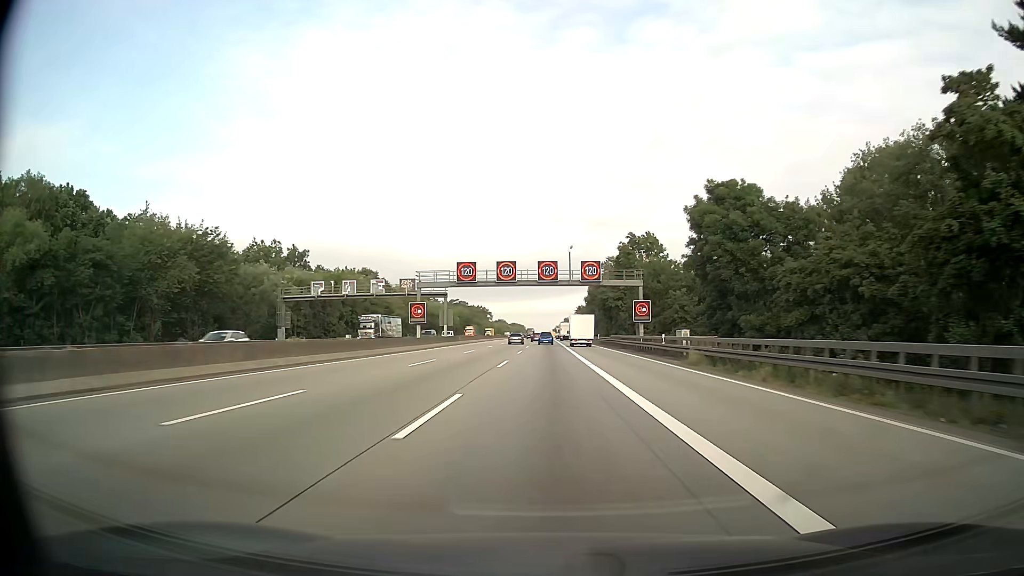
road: motorway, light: Day
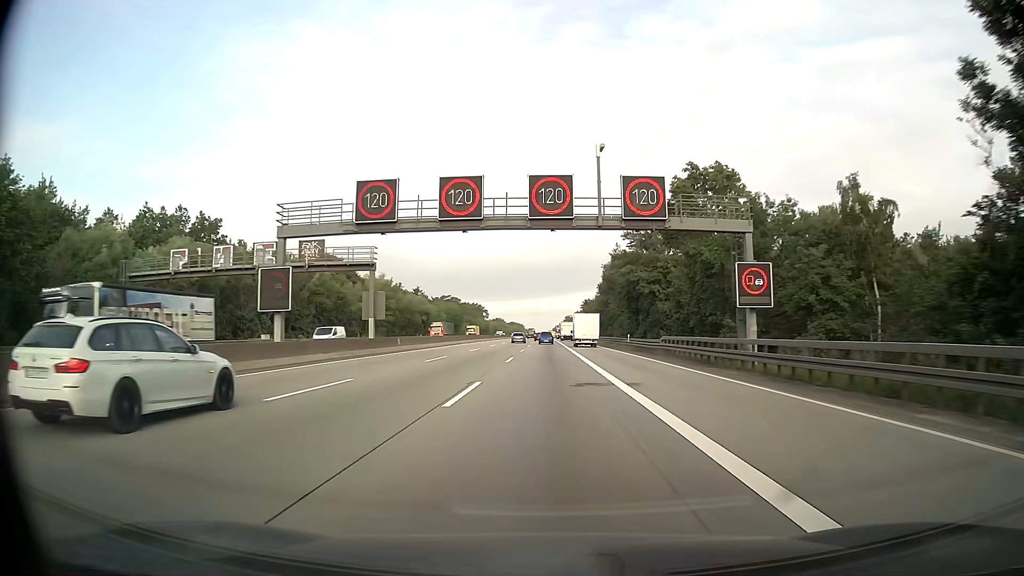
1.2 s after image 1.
(0.0, +32.4) m; 0°
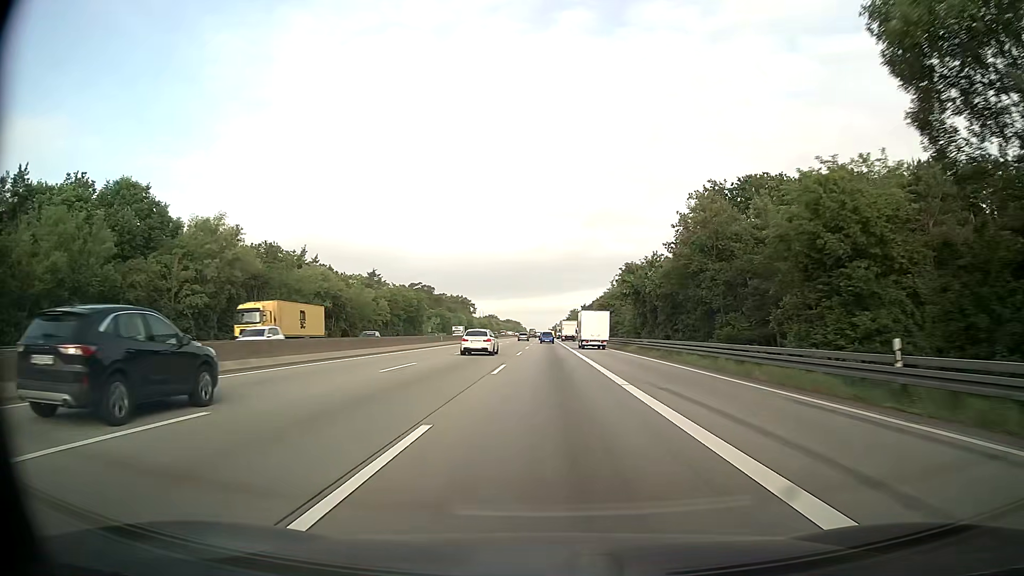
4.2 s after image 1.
(-0.1, +80.8) m; 0°
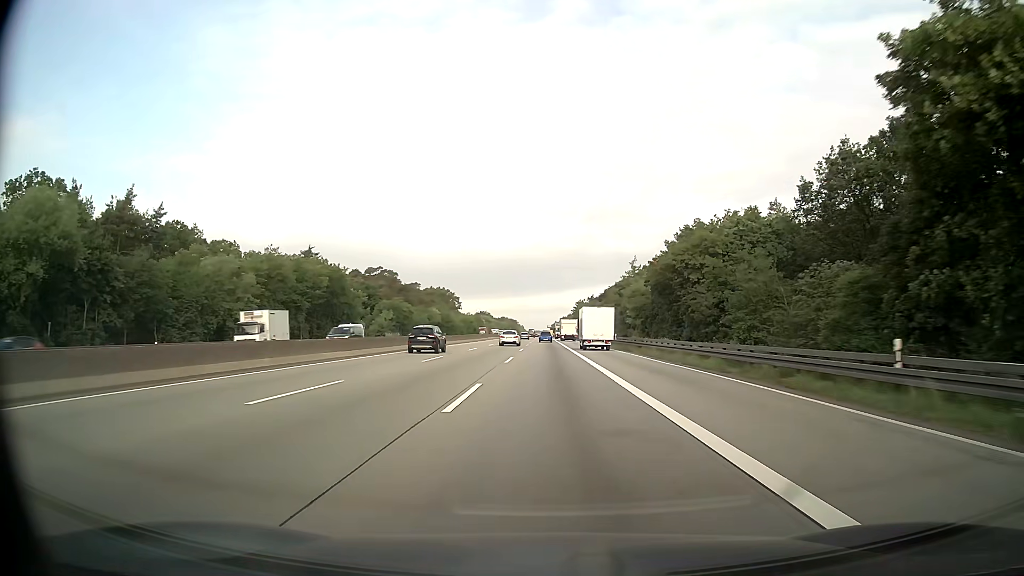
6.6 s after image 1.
(0.0, +64.5) m; 0°
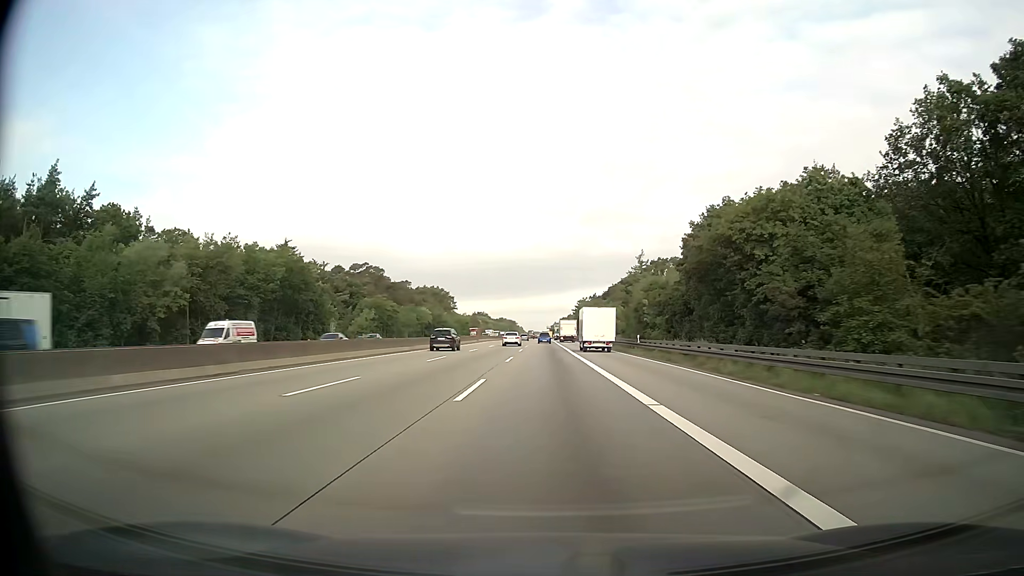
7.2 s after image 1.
(0.0, +16.1) m; 0°
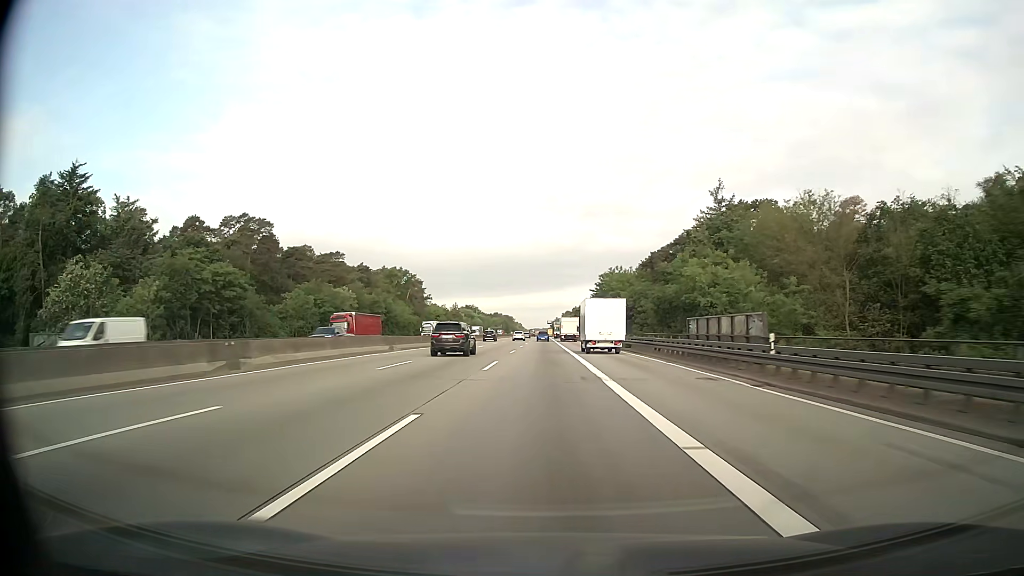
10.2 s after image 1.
(0.0, +80.7) m; 0°
(0, +10) (0, +20) (0, +30) (0, +40) (0, +50) (0, +60) (0, +70) (0, +80) (0, +90) (0, +100) m
